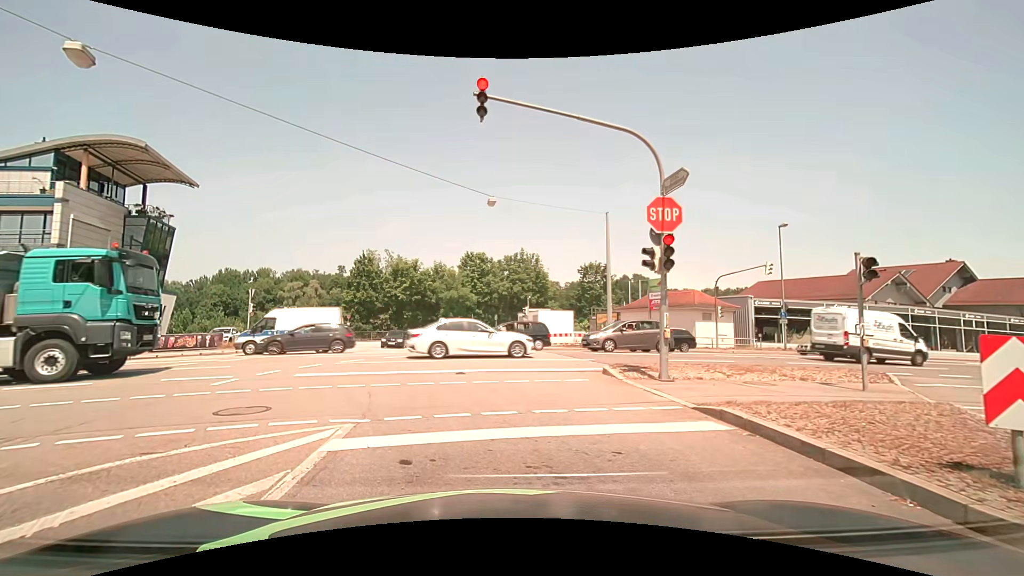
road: tertiary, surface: asphalt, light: Day
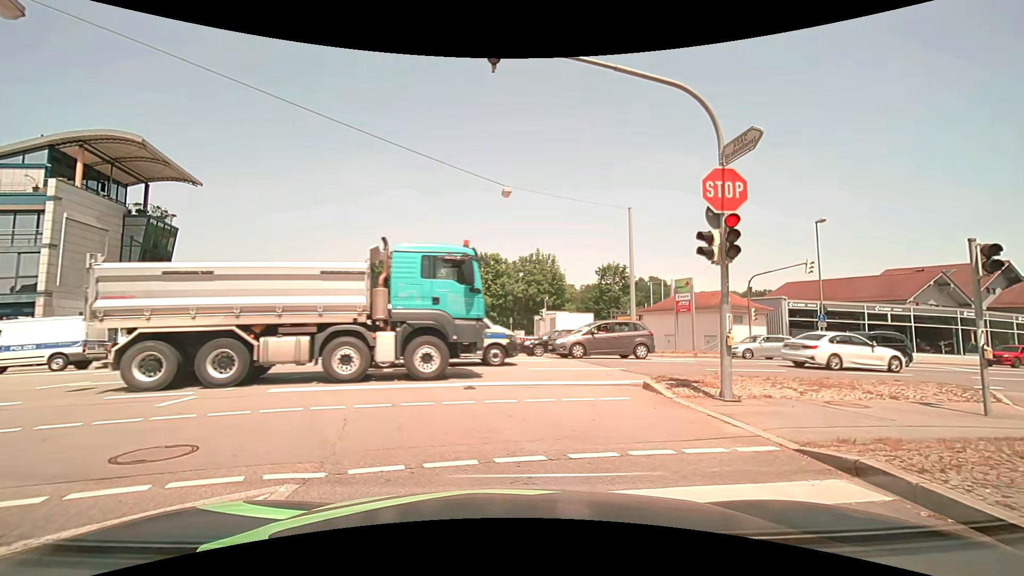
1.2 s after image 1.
(-0.1, +2.2) m; -3°
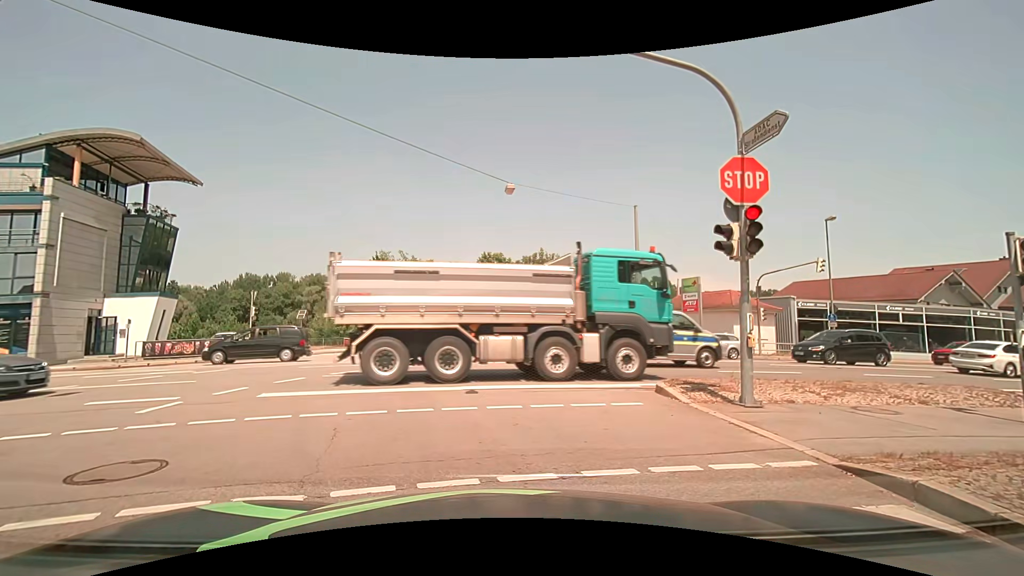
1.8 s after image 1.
(0.0, +0.5) m; 0°
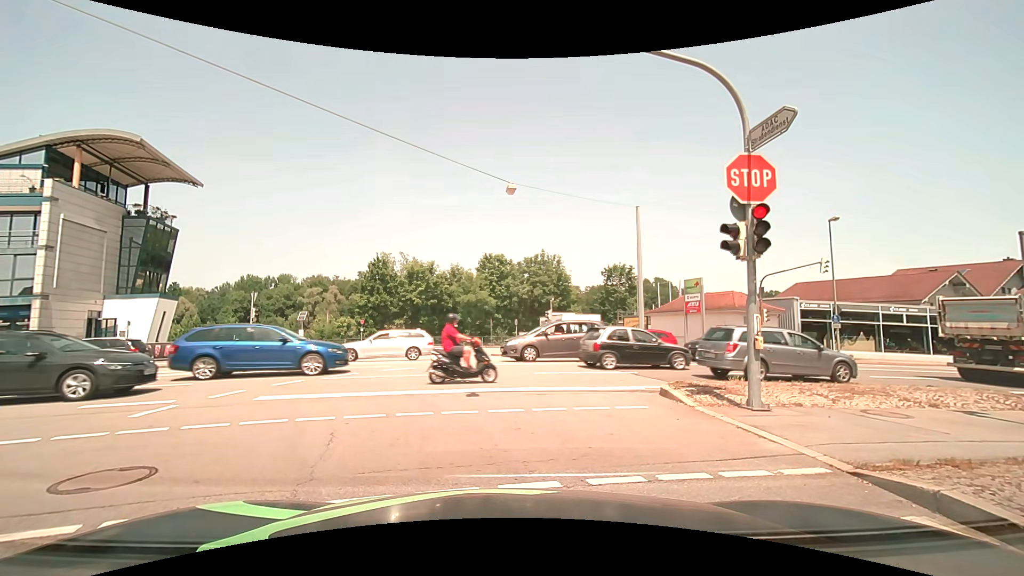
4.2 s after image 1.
(0.0, +0.3) m; 0°
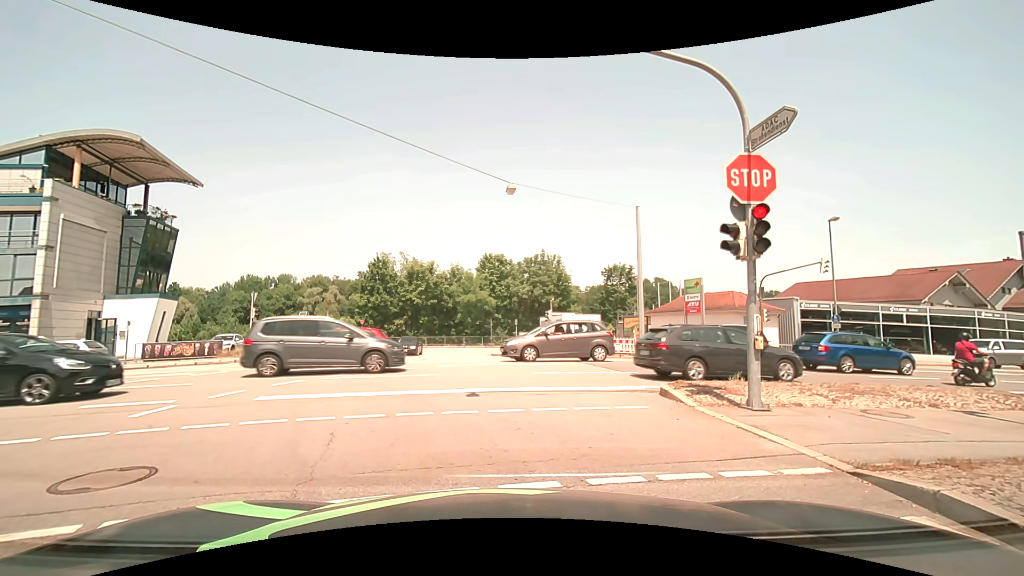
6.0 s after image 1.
(0.0, 0.0) m; 0°
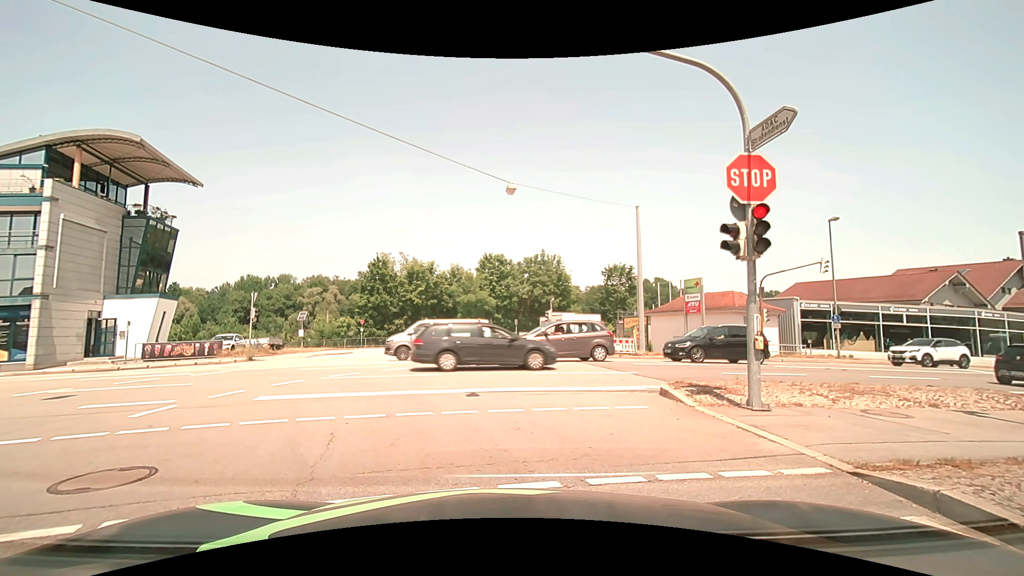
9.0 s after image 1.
(0.0, 0.0) m; 0°
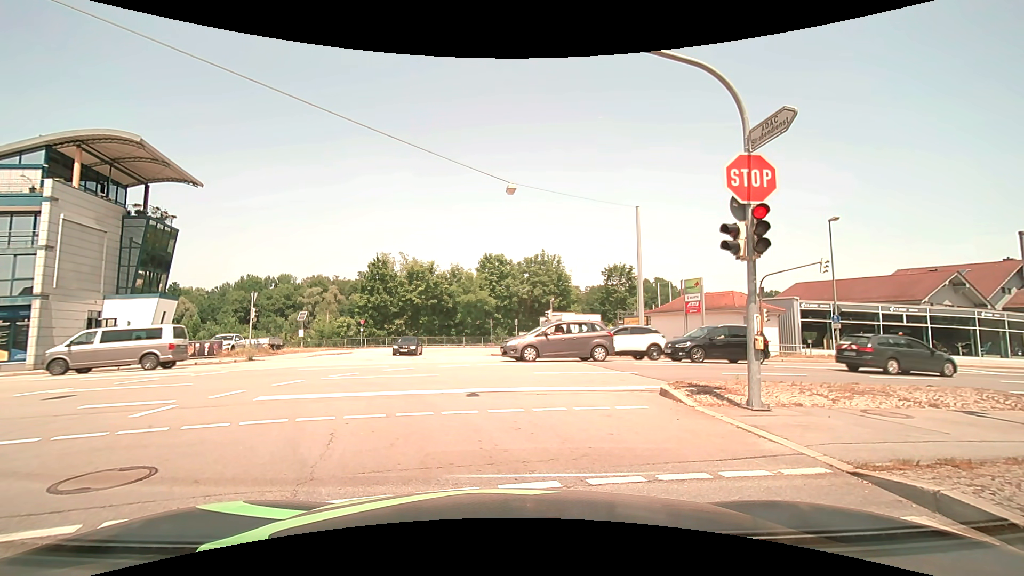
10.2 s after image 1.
(0.0, 0.0) m; 0°
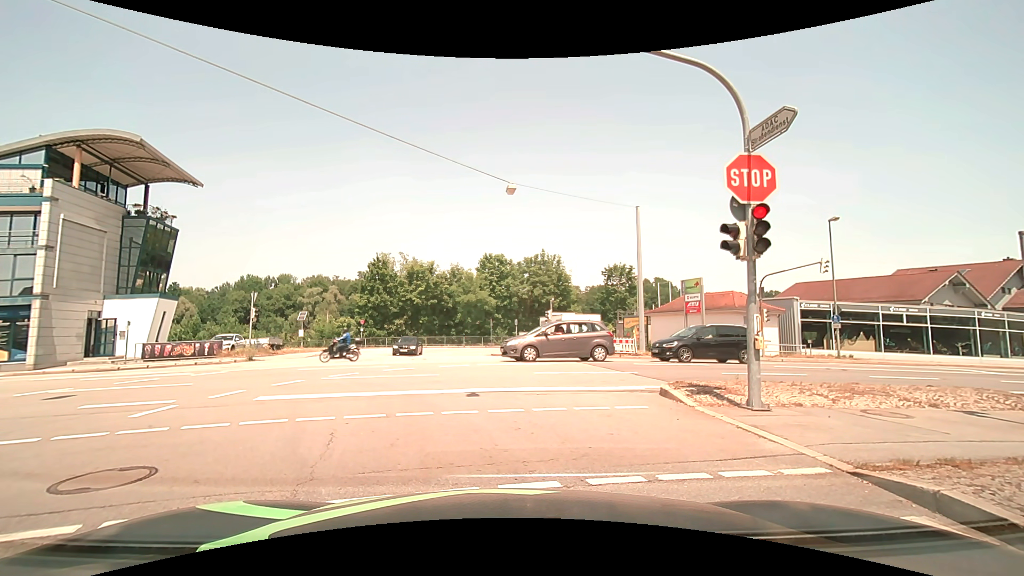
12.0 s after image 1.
(0.0, 0.0) m; 0°
